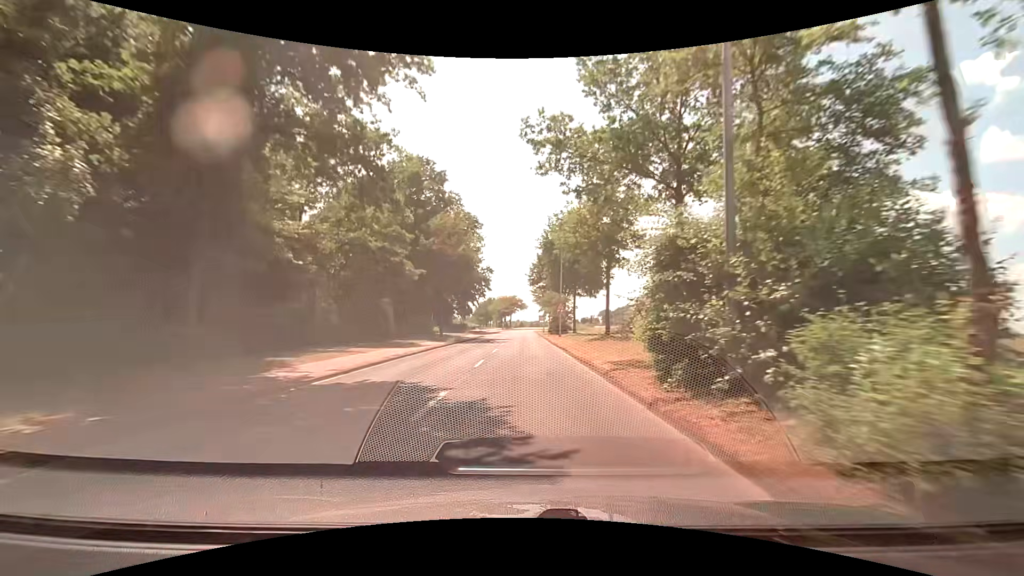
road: unclassified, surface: asphalt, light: Day
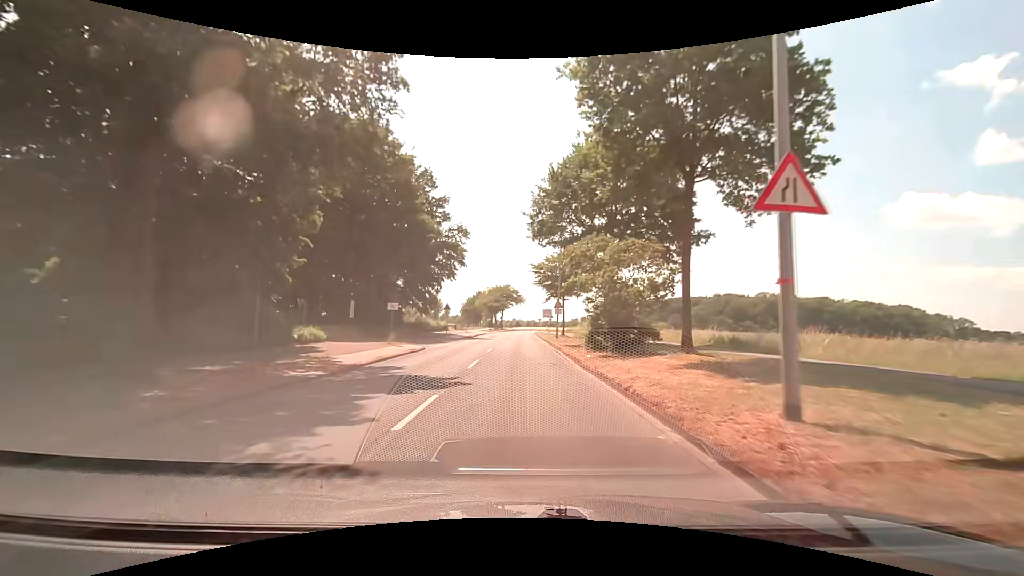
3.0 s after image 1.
(+0.1, +36.7) m; 0°
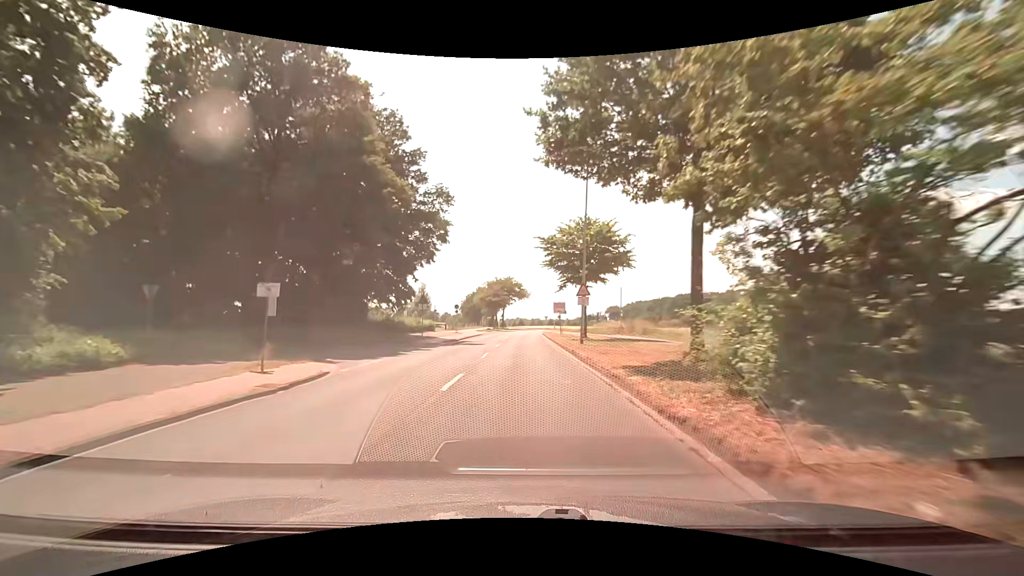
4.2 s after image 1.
(0.0, +14.8) m; 0°
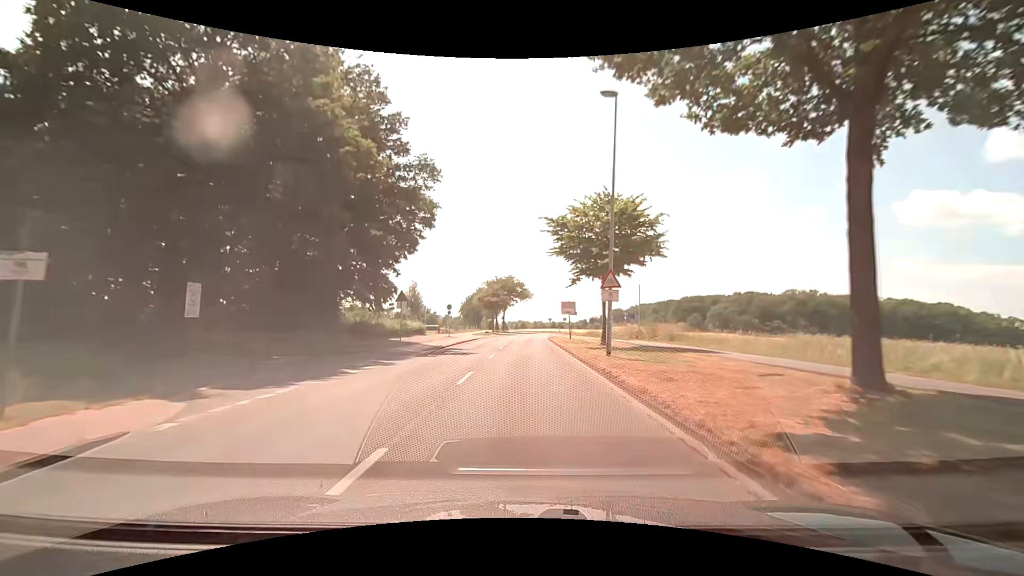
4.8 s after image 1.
(0.0, +7.4) m; 0°
(0, +10) (0, +20) (0, +30) (+1, +40) (+1, +50) (+1, +60) (+2, +70) (+3, +80) (+3, +90) (+3, +100) m
